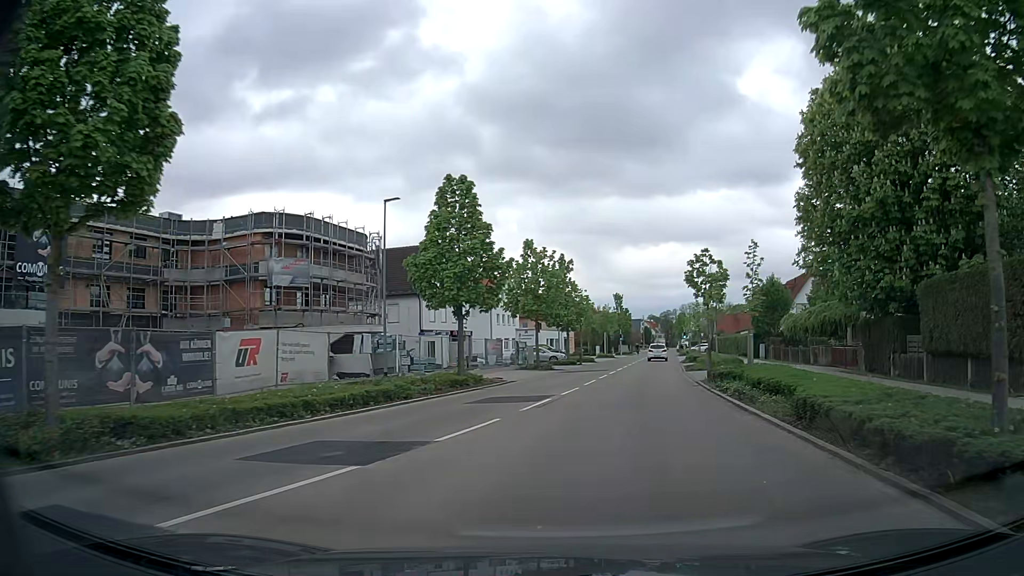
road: tertiary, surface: asphalt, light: Day
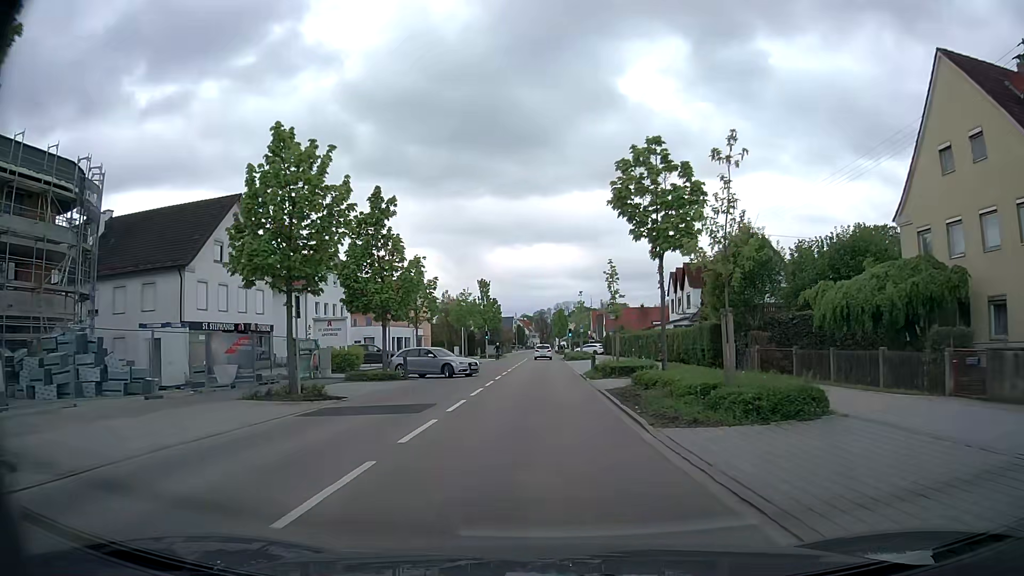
(+2.8, +23.2) m; +11°
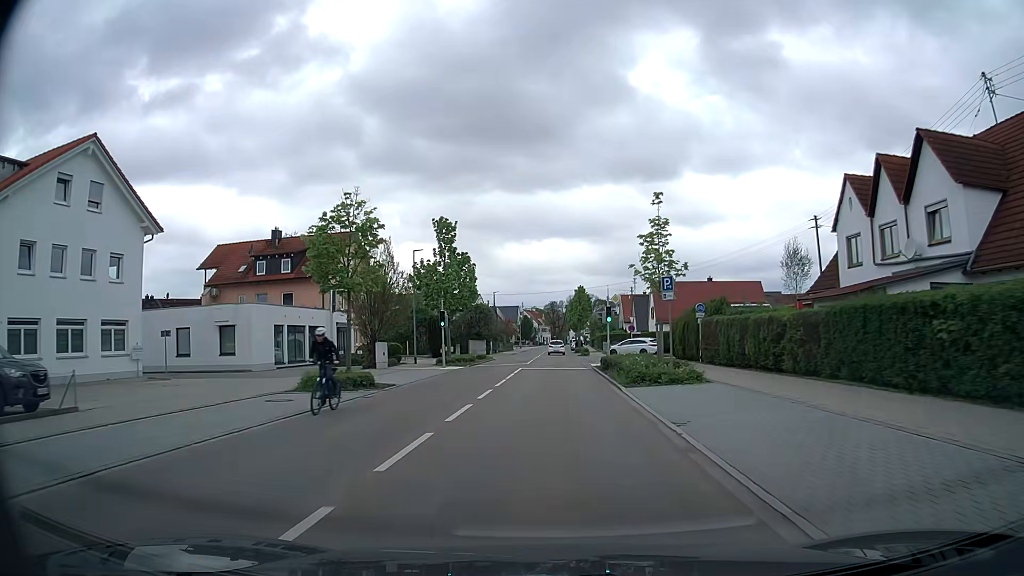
(-0.2, +38.9) m; -1°
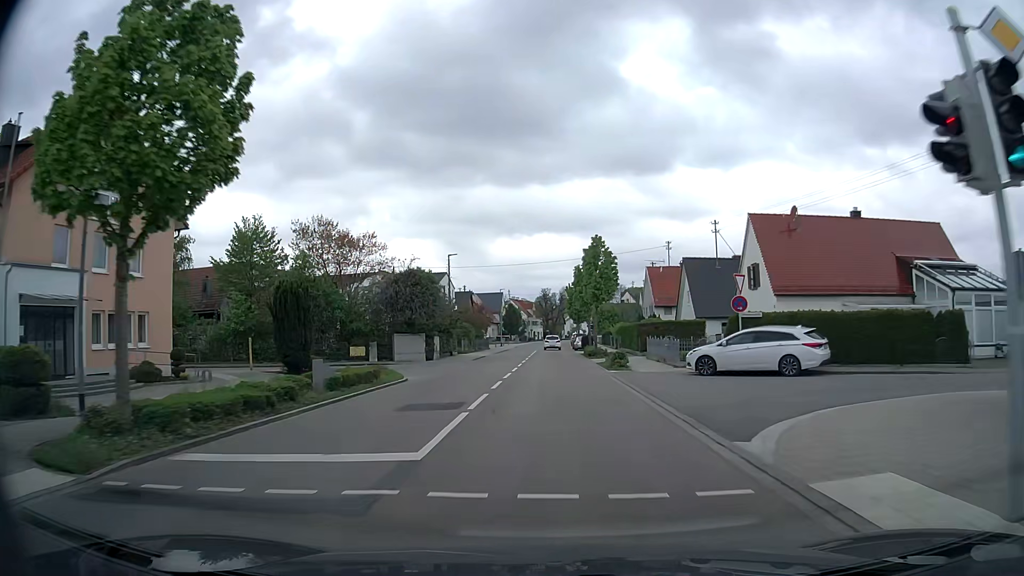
(+0.2, +34.4) m; +1°
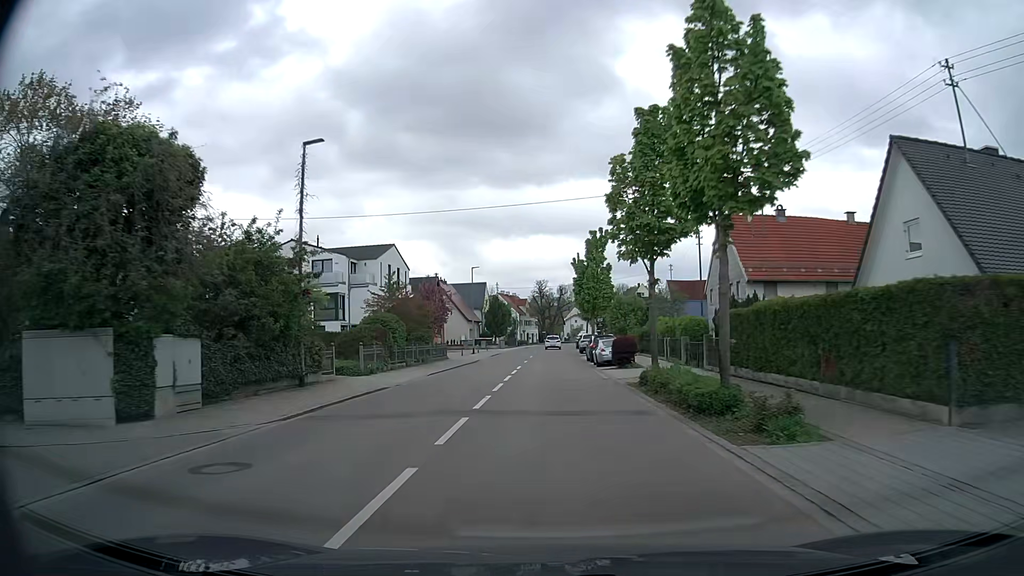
(0.0, +31.3) m; 0°
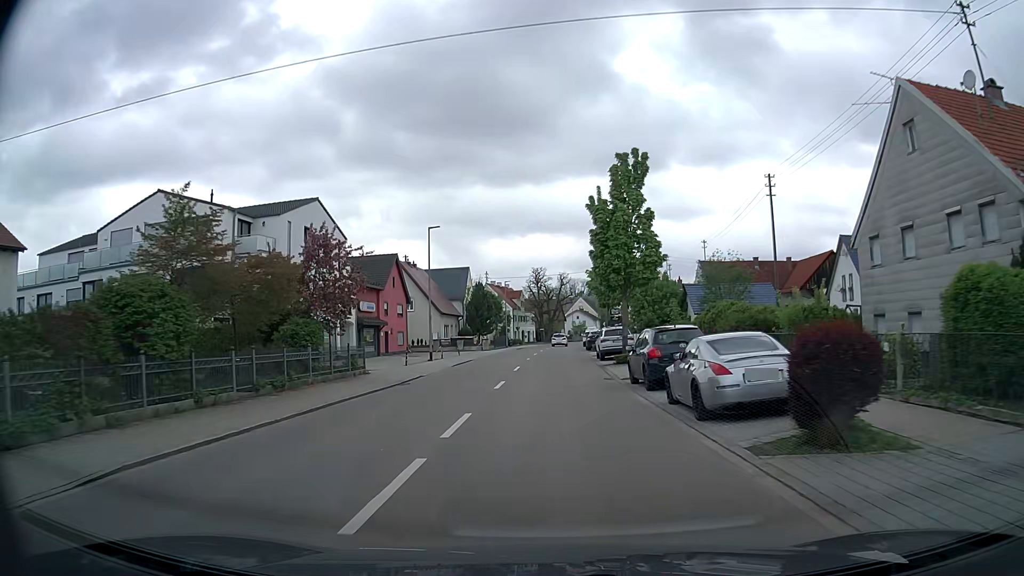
(+0.1, +22.0) m; 0°
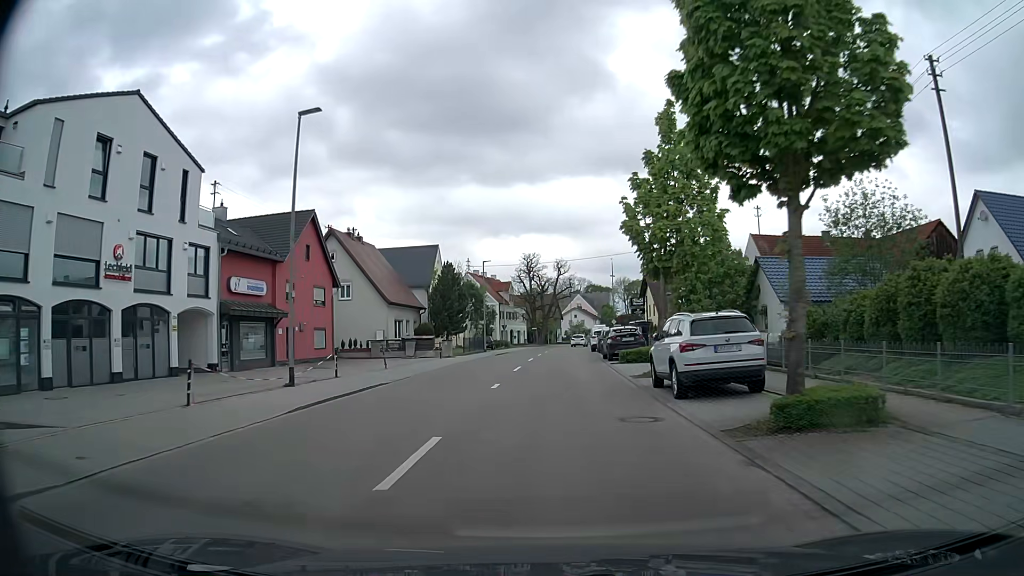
(0.0, +21.3) m; 0°
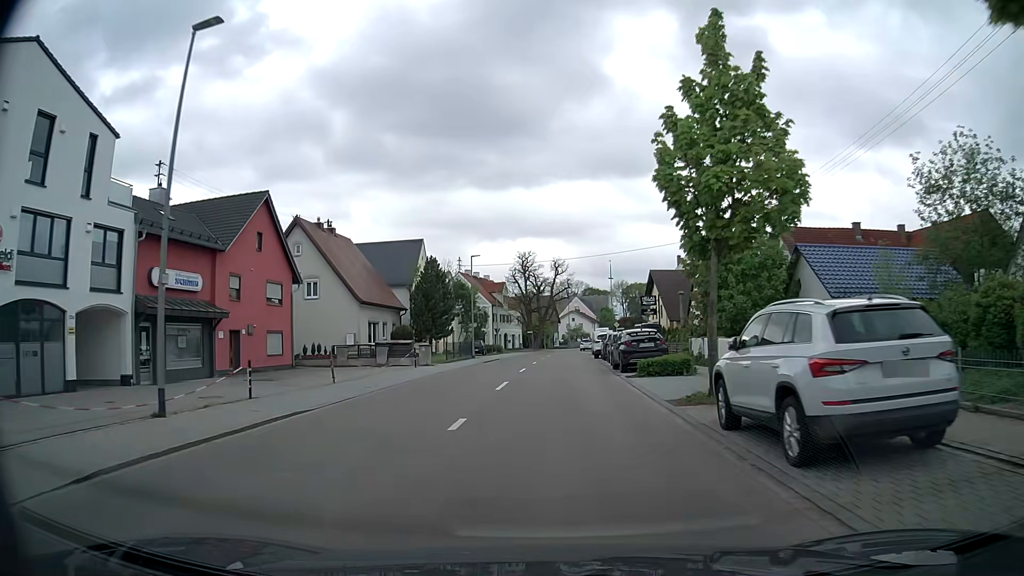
(0.0, +6.6) m; 0°
